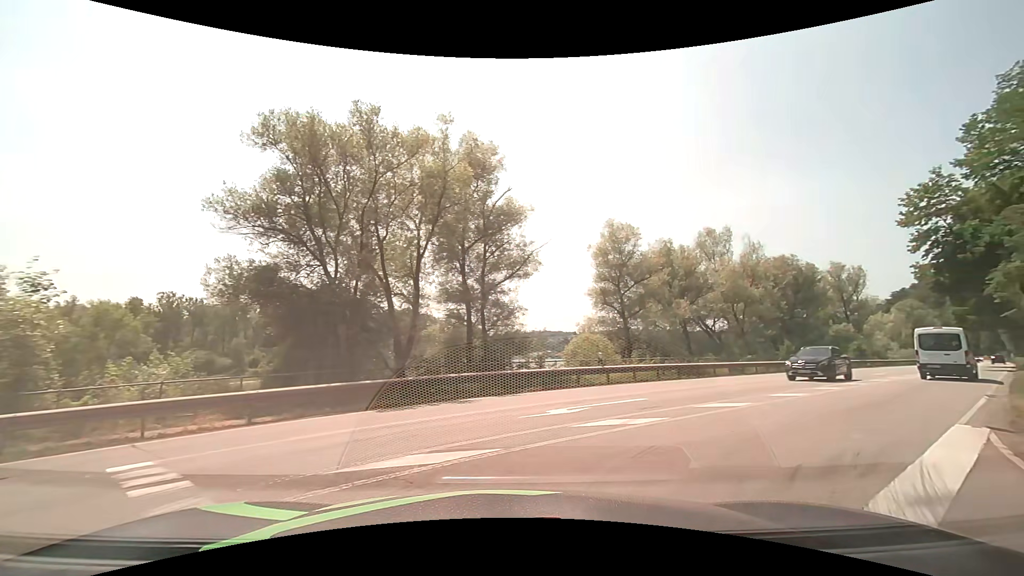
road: secondary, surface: asphalt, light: Day
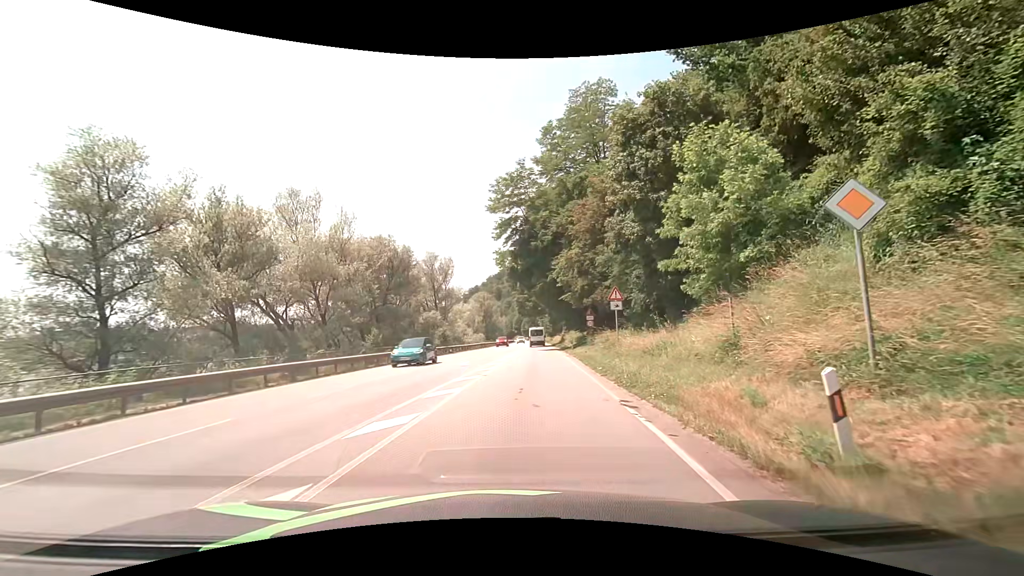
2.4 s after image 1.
(+6.5, +11.4) m; +44°
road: primary
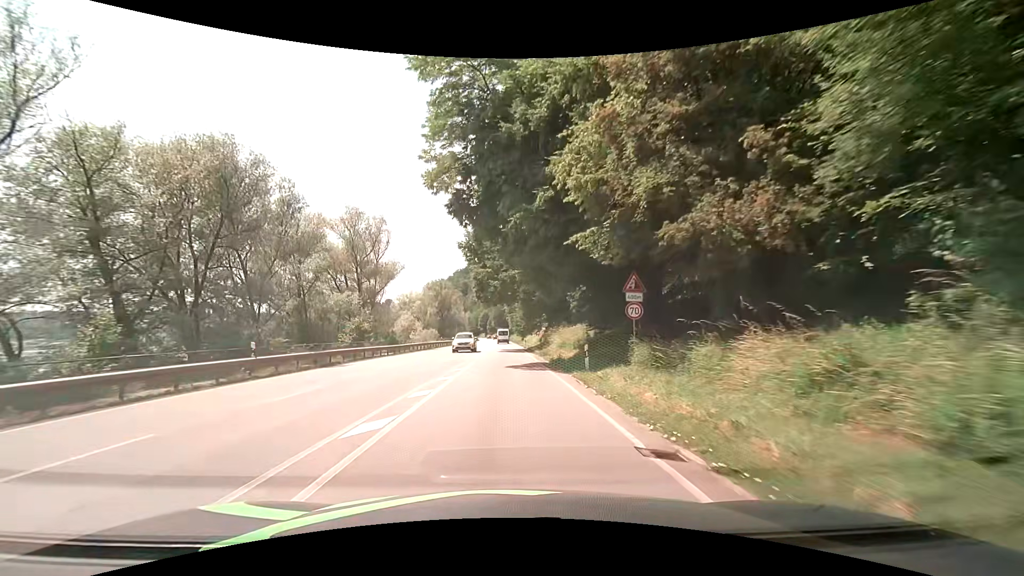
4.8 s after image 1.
(+1.4, +26.1) m; +4°
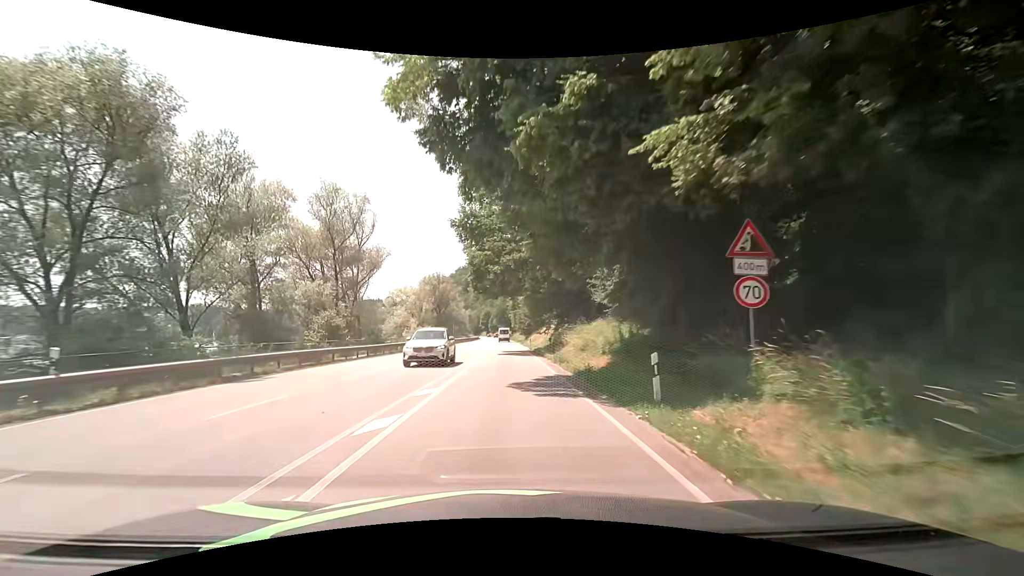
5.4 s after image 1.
(0.0, +8.6) m; -1°
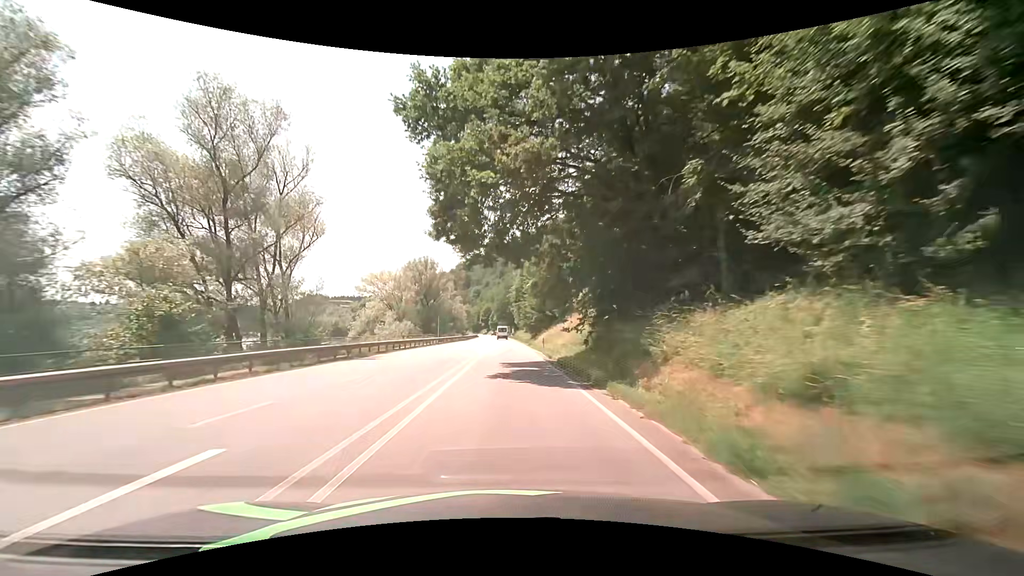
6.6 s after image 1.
(0.0, +19.4) m; 0°
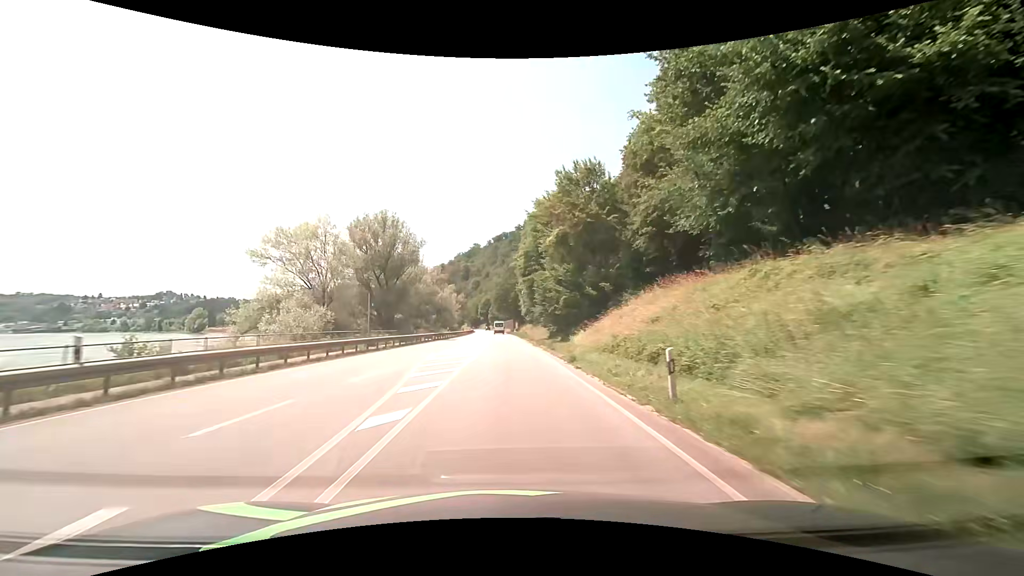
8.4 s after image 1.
(0.0, +31.1) m; 0°
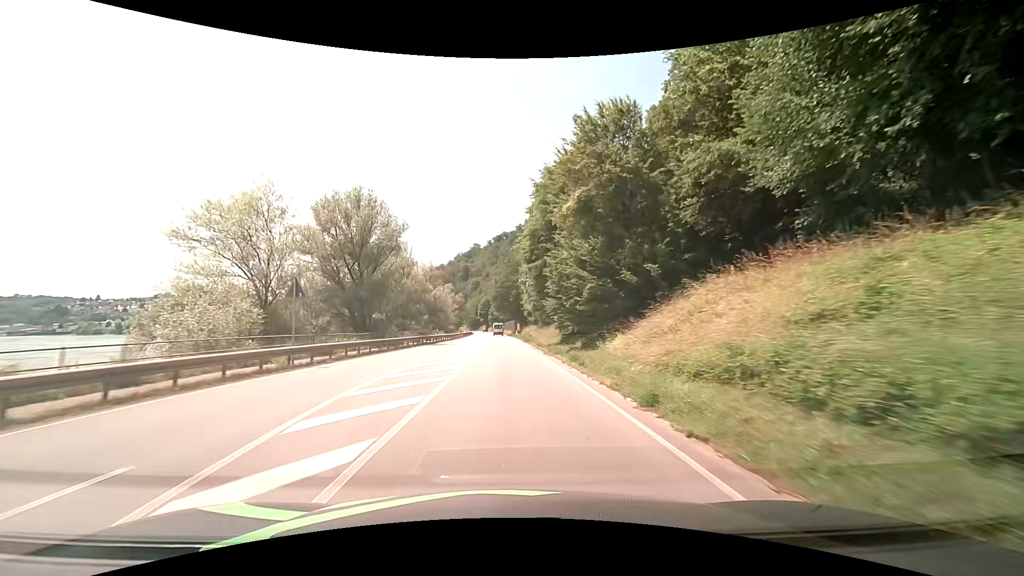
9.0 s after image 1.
(0.0, +10.3) m; 0°
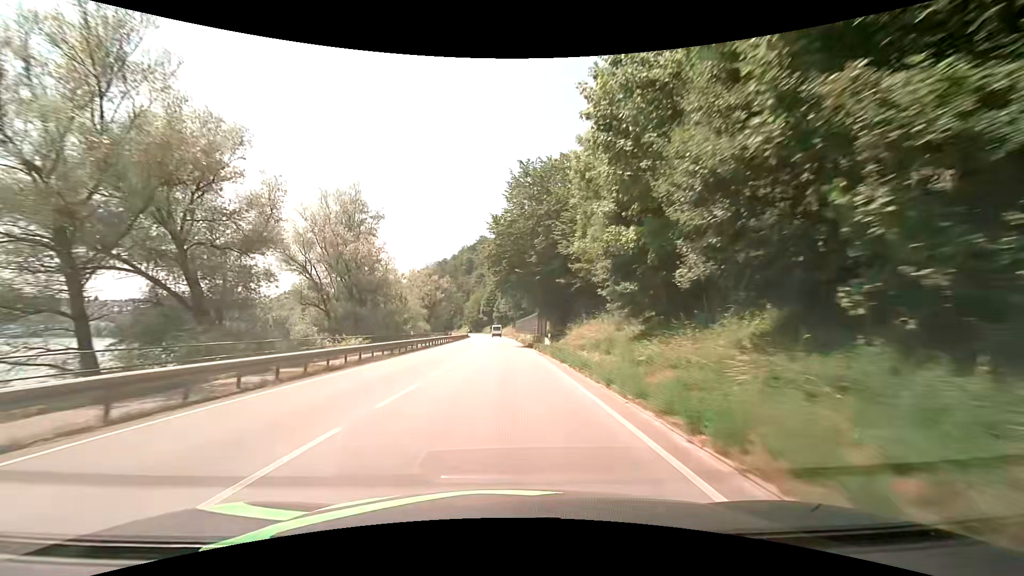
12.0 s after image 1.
(-0.4, +54.3) m; -1°
(0, +10) (0, +20) (0, +30) (-1, +40) (-1, +50) (-1, +60) (-1, +70) (-2, +80) (-2, +90) (-2, +100) m
